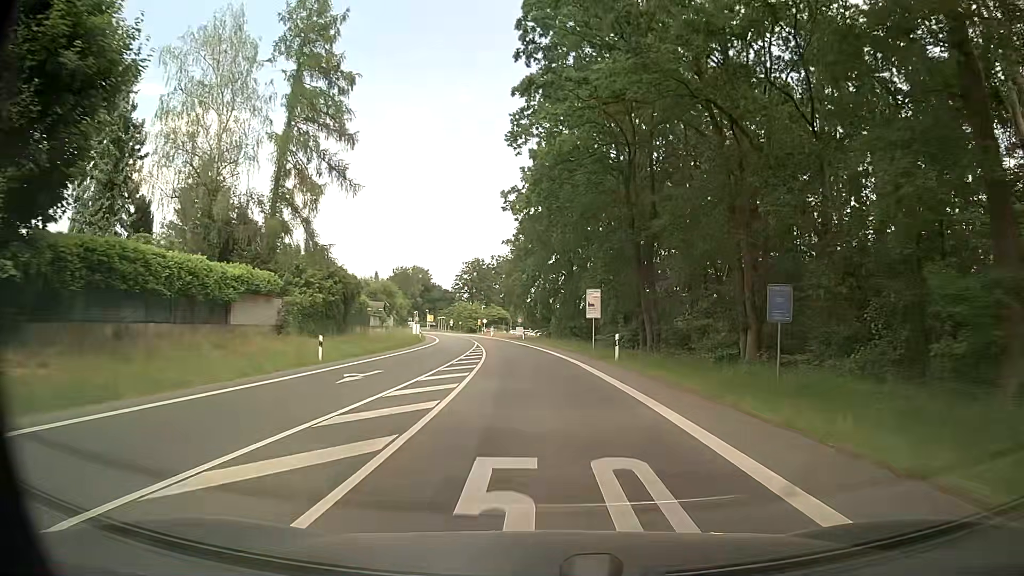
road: secondary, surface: asphalt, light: Day
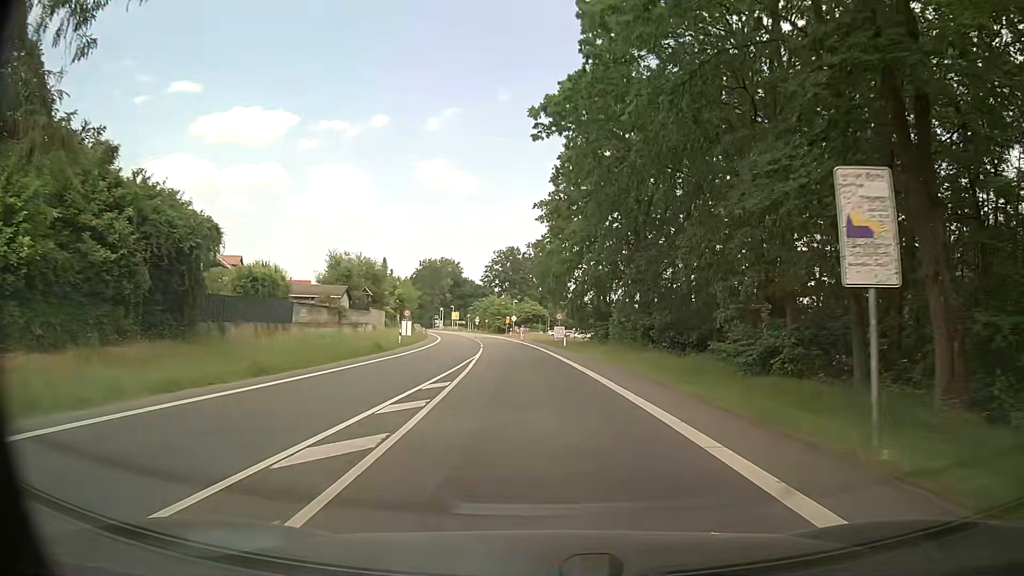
(-0.7, +27.8) m; -3°
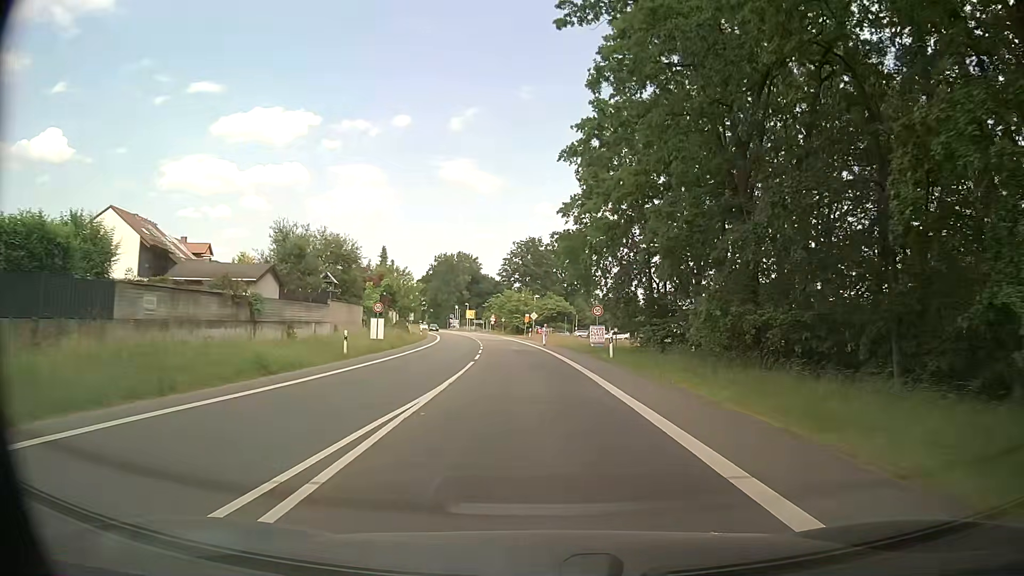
(-0.4, +17.7) m; -2°
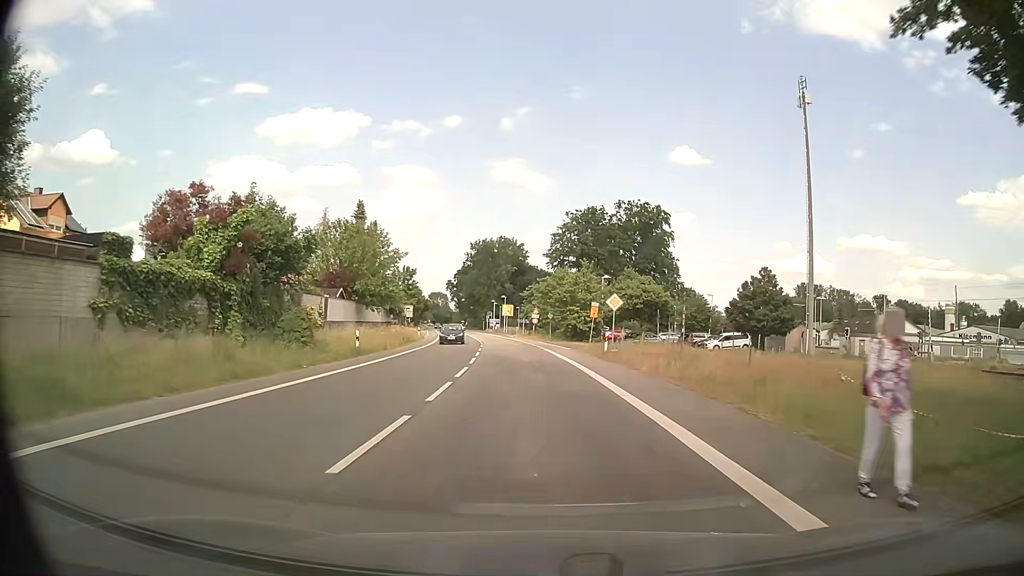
(-1.7, +39.8) m; -4°
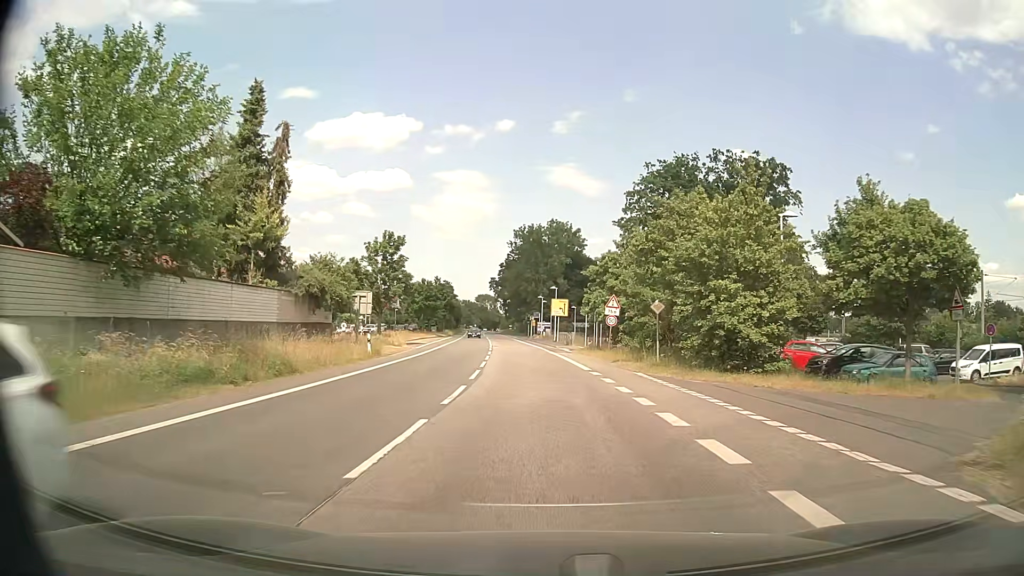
(-1.7, +36.2) m; -5°
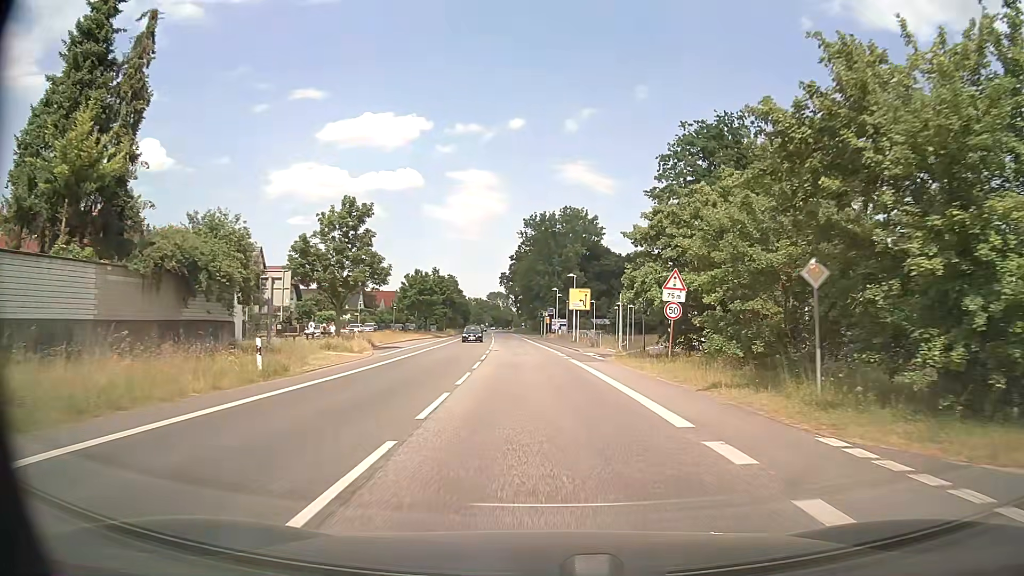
(-0.1, +14.4) m; -1°
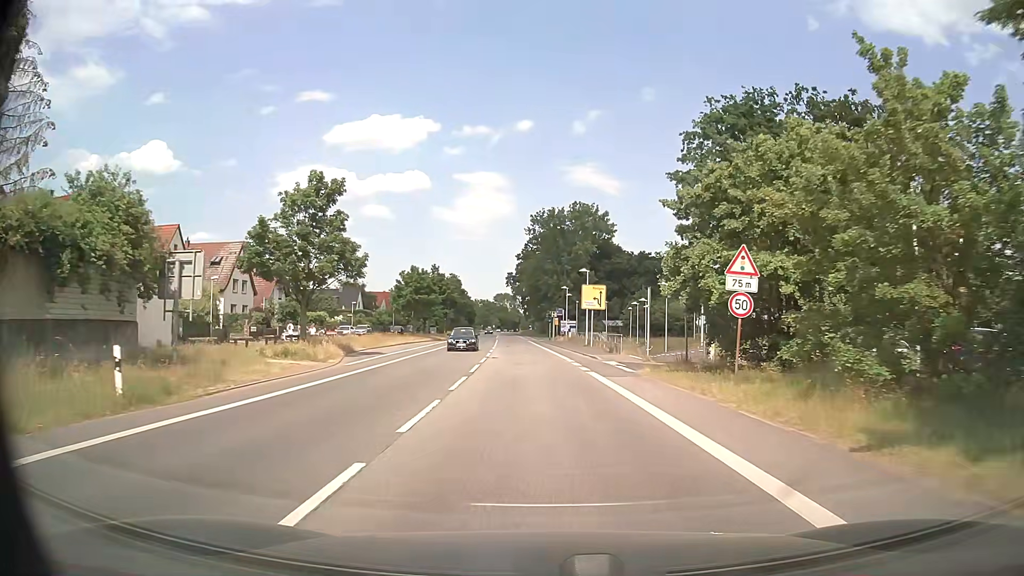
(-0.1, +7.2) m; -1°
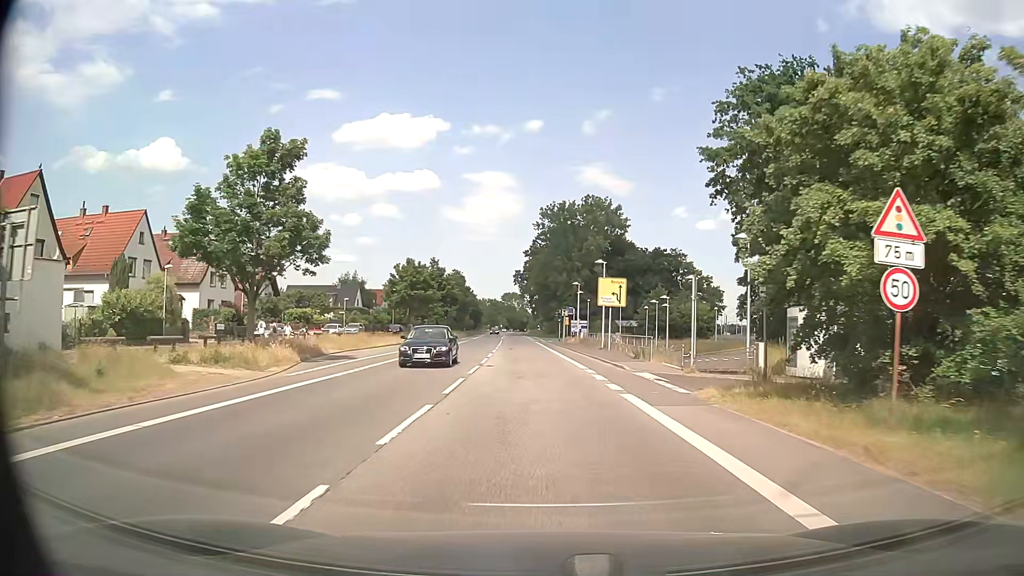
(0.0, +7.2) m; 0°
